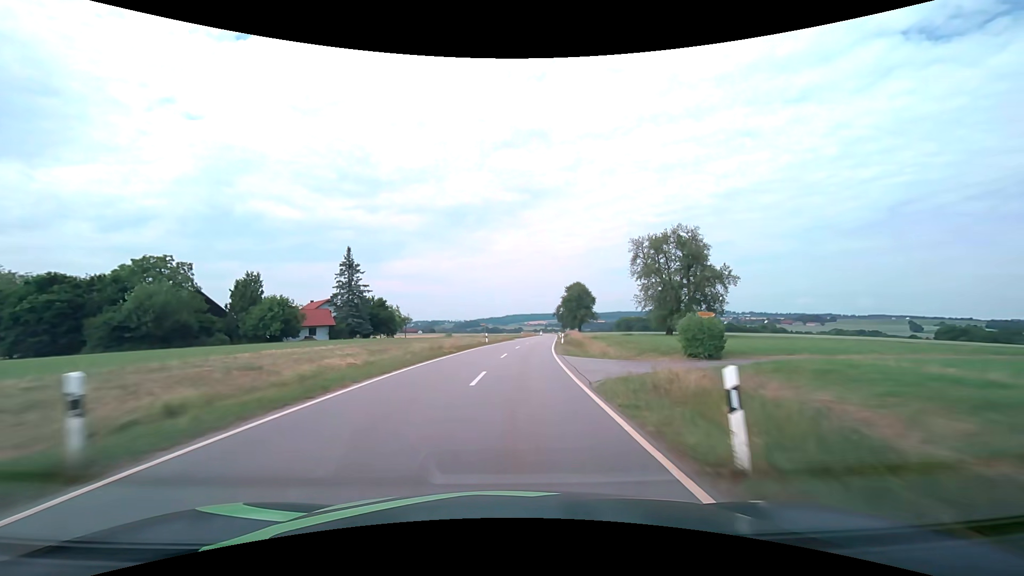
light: Day
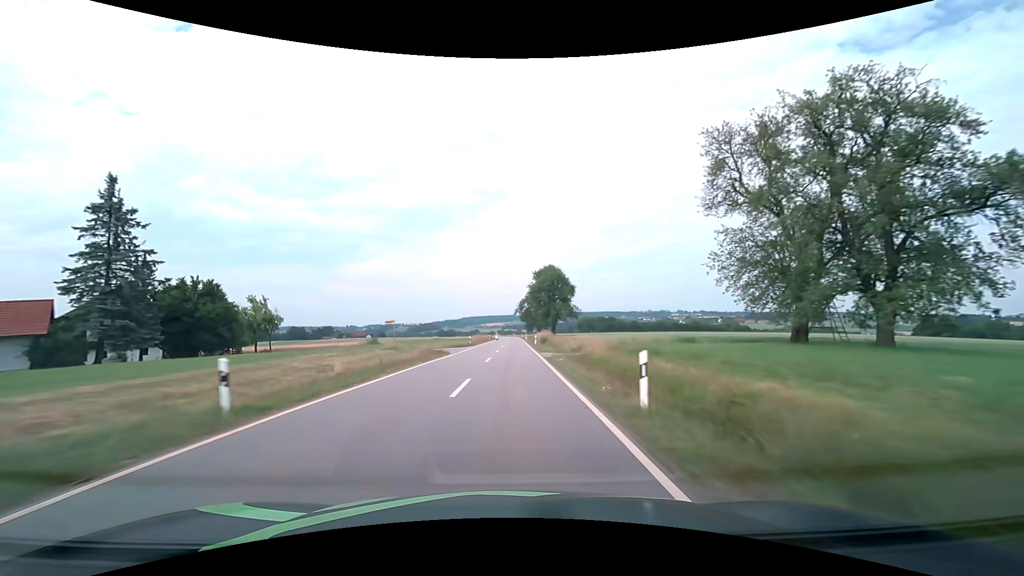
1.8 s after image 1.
(+2.1, +38.3) m; +5°
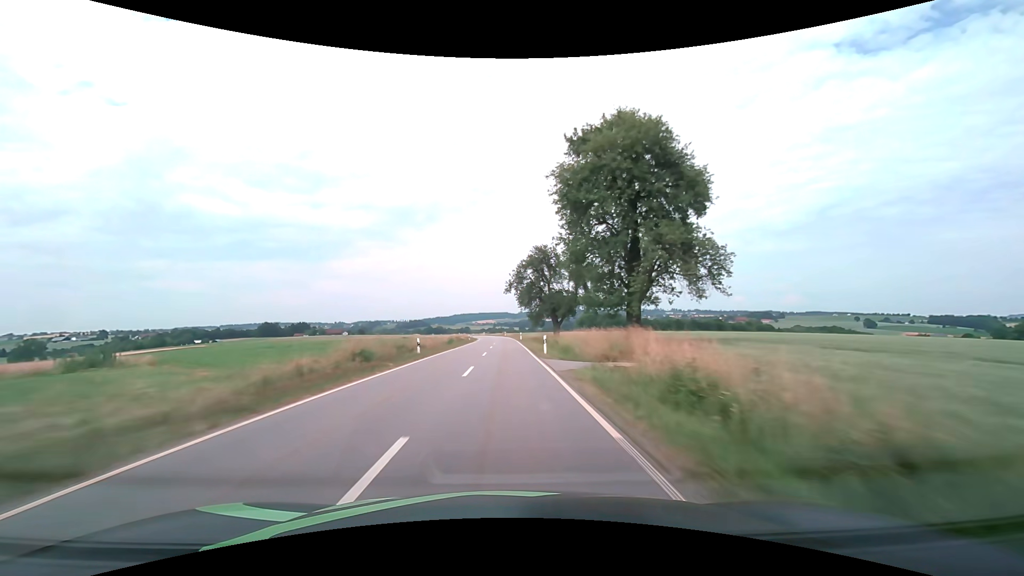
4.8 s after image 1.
(+1.1, +69.3) m; +1°
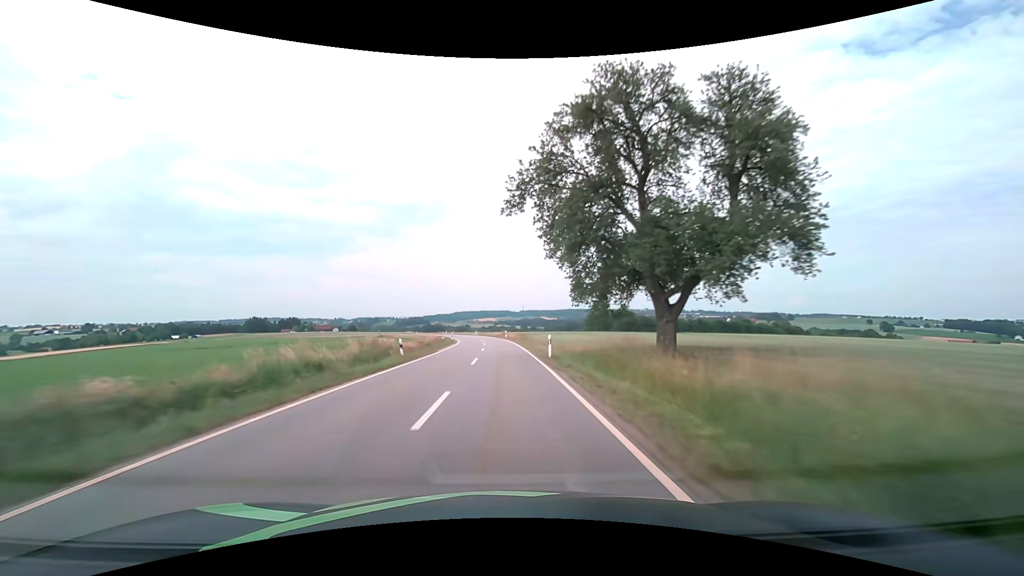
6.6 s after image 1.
(-0.1, +44.5) m; 0°
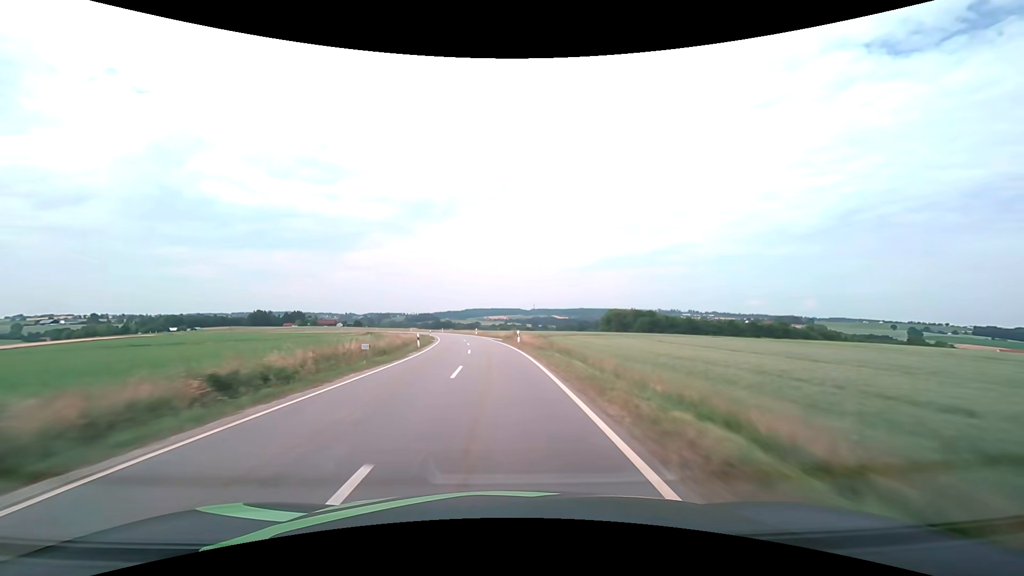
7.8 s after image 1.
(-0.2, +30.1) m; -1°
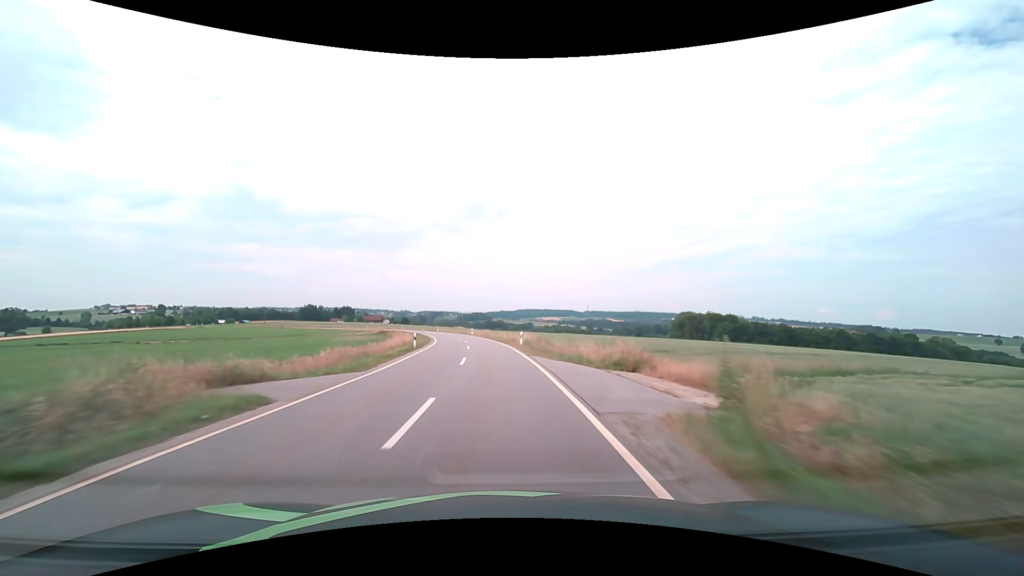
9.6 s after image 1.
(-2.0, +43.9) m; -6°
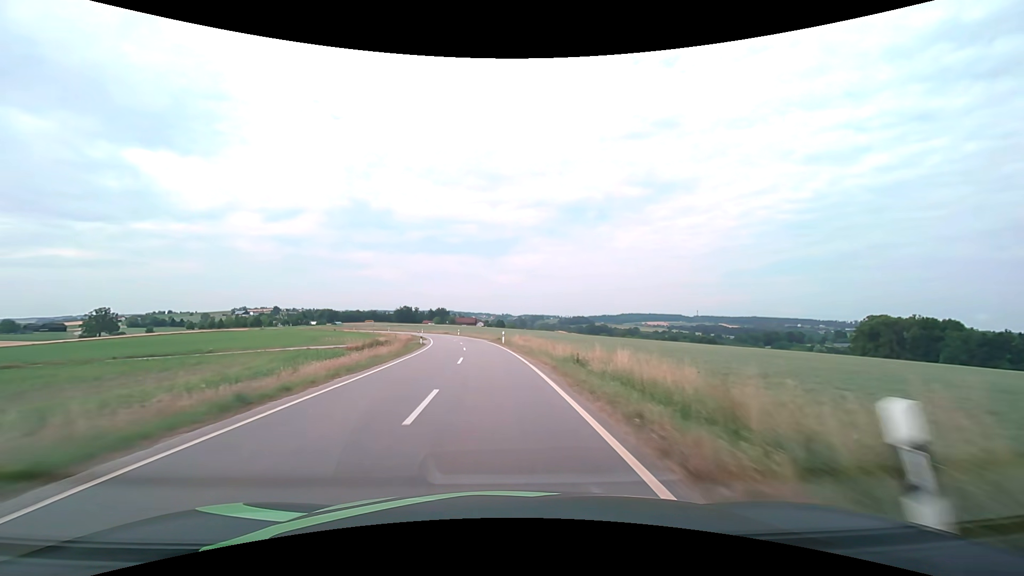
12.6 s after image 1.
(-6.9, +71.3) m; -12°
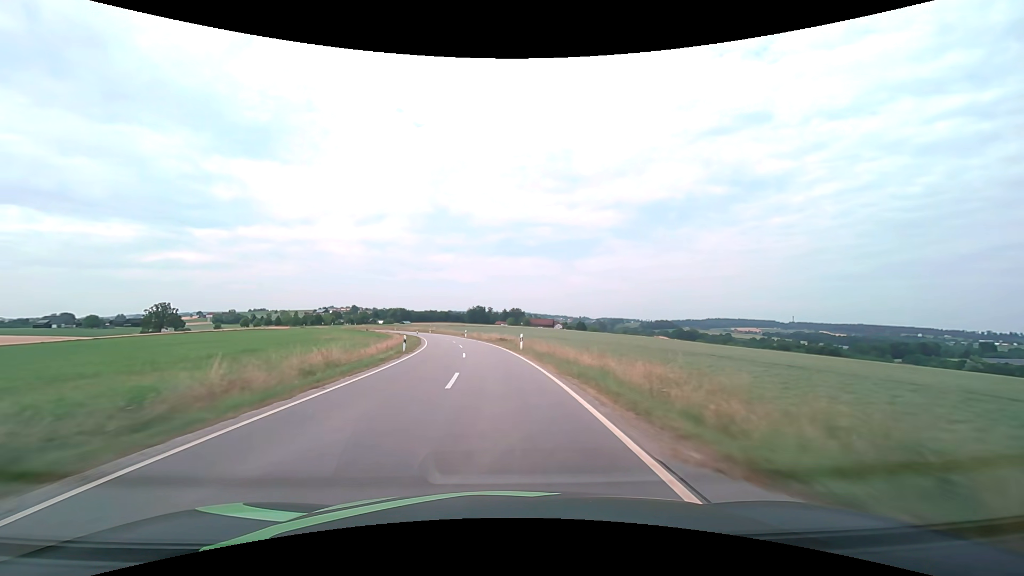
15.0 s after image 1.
(-4.6, +56.7) m; -9°
(0, +10) (-1, +20) (-1, +30) (-2, +40) (-4, +50) (-5, +60) (-7, +69) (-9, +79) (-12, +89) (-15, +99) m
